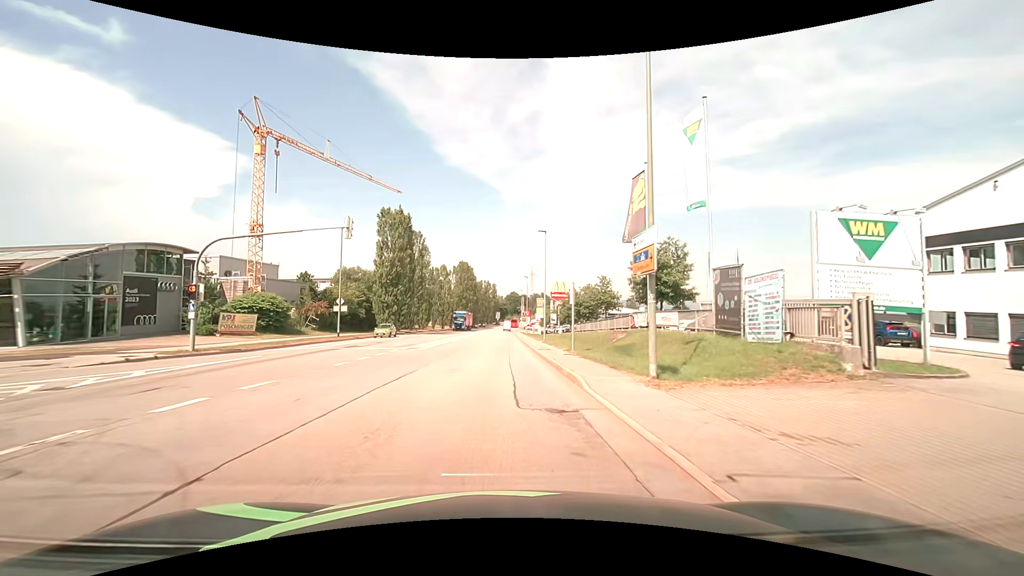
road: secondary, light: Day
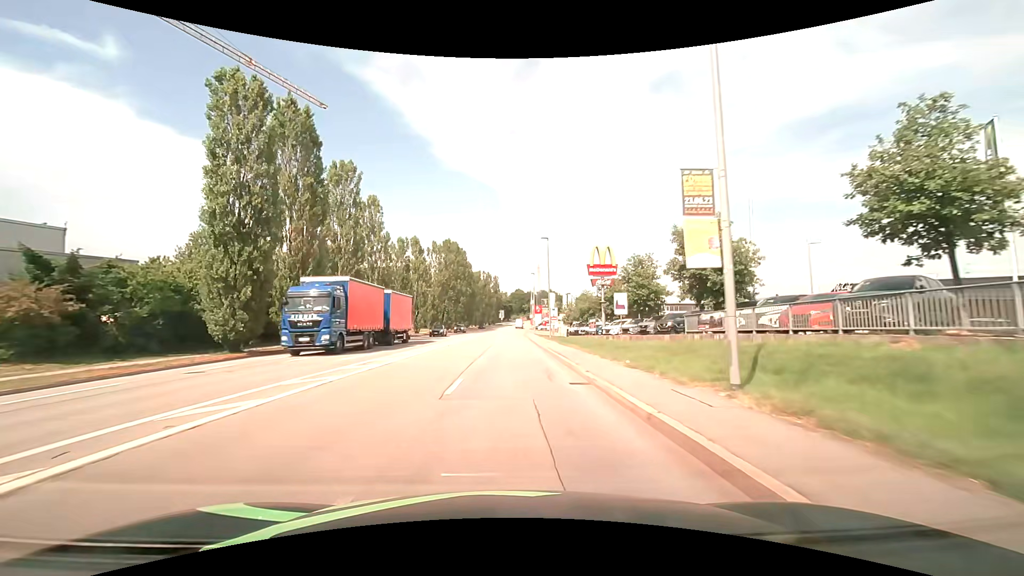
(-0.3, +37.3) m; -1°
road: tertiary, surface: asphalt
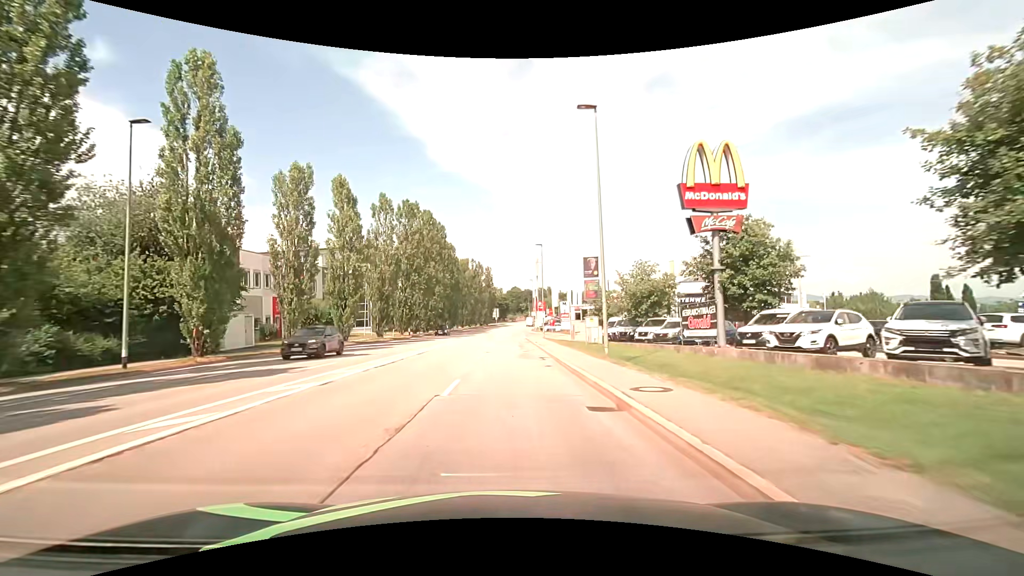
(+0.3, +30.1) m; +1°
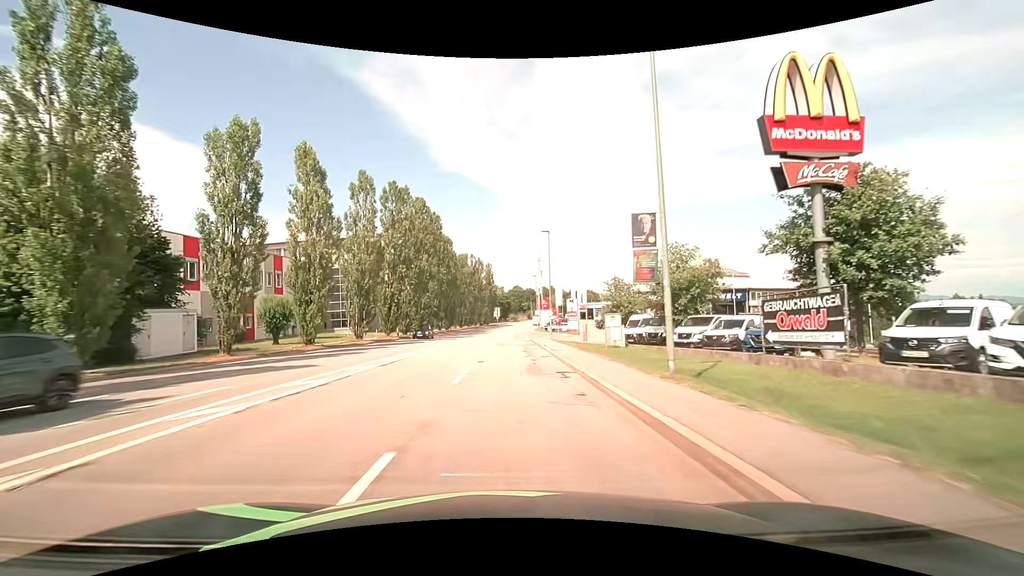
(0.0, +7.5) m; 0°
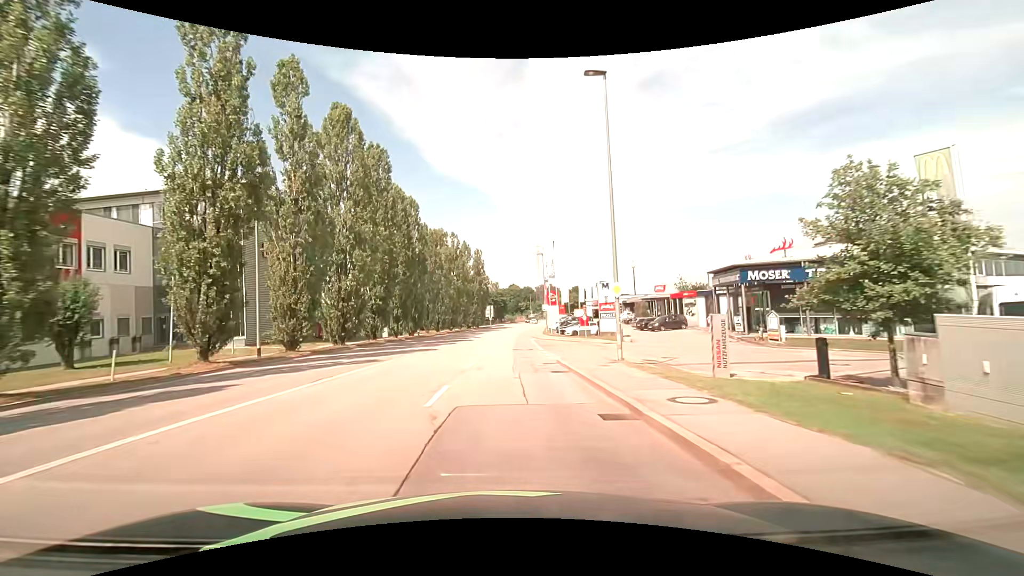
(+0.2, +30.2) m; +1°
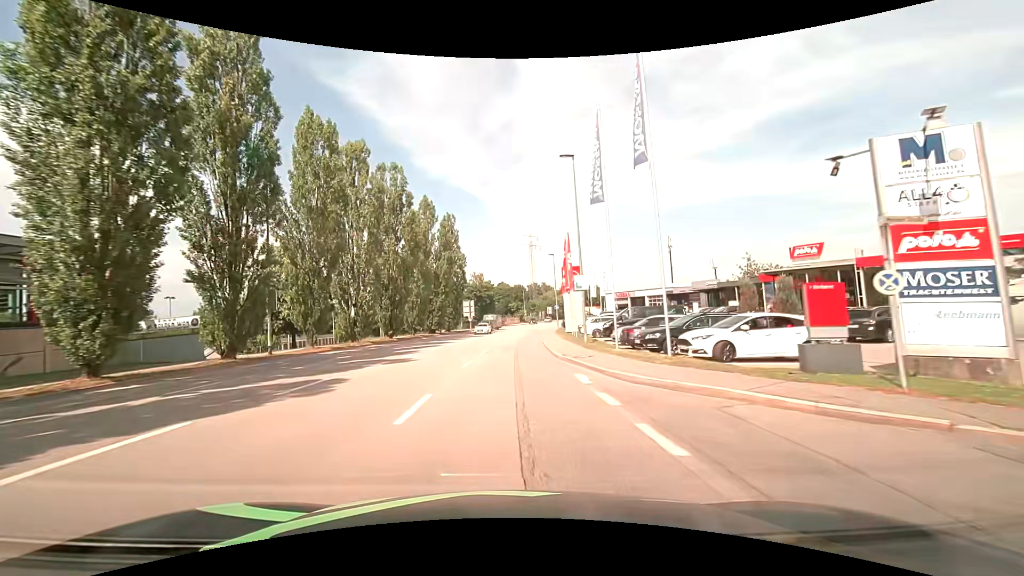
(-0.1, +37.9) m; +1°
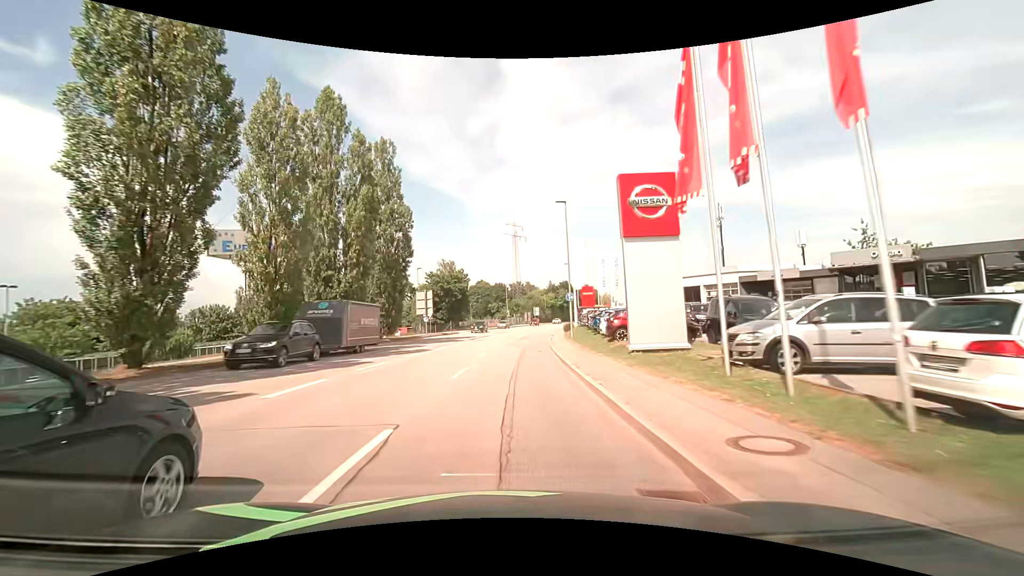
(+0.3, +30.3) m; +2°
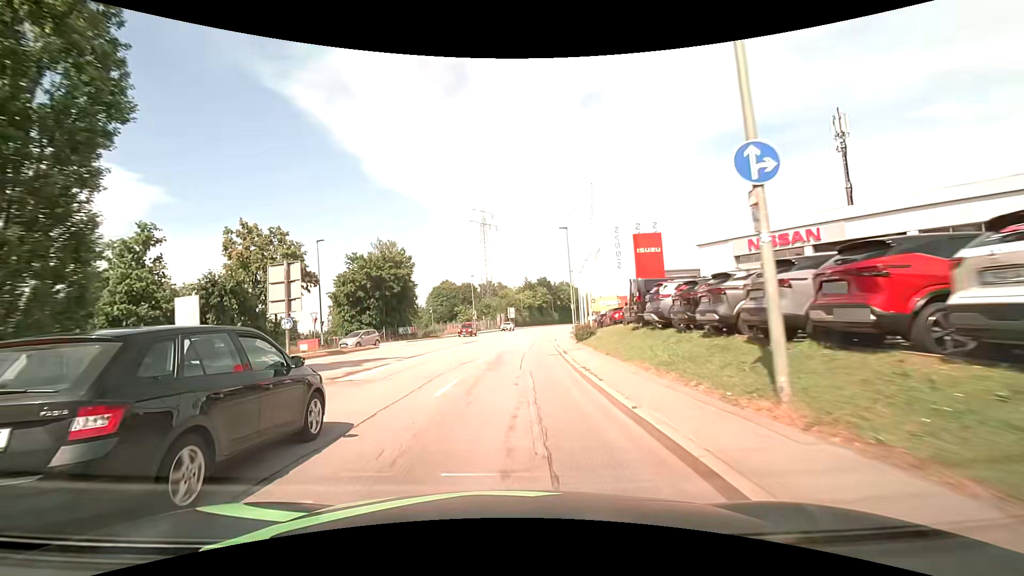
(+0.8, +30.3) m; +3°
(0, +10) (+1, +20) (+1, +30) (+2, +40) (+3, +50) (+4, +60) (+5, +70) (+7, +80) (+9, +89) (+11, +99) m
